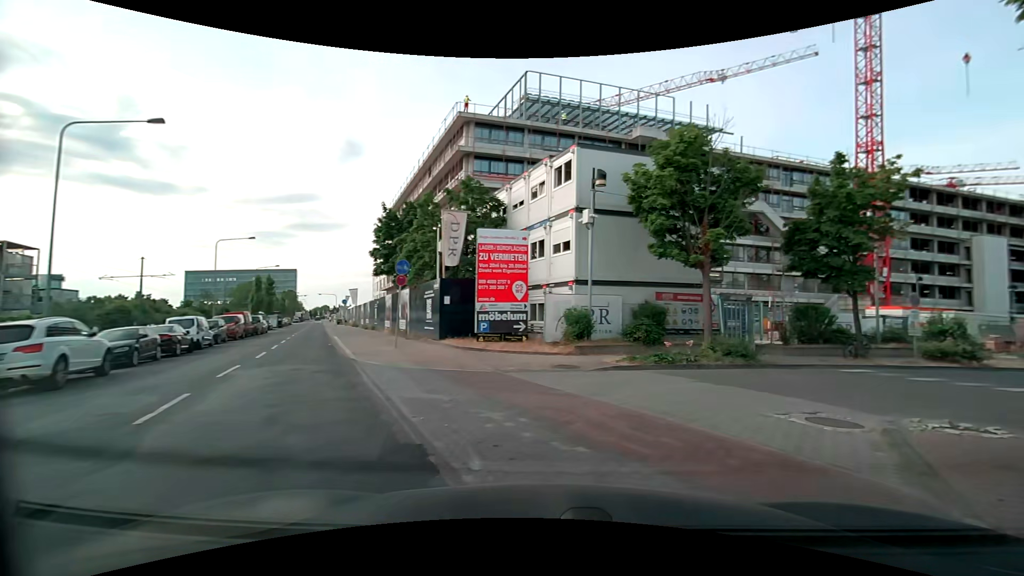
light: Day
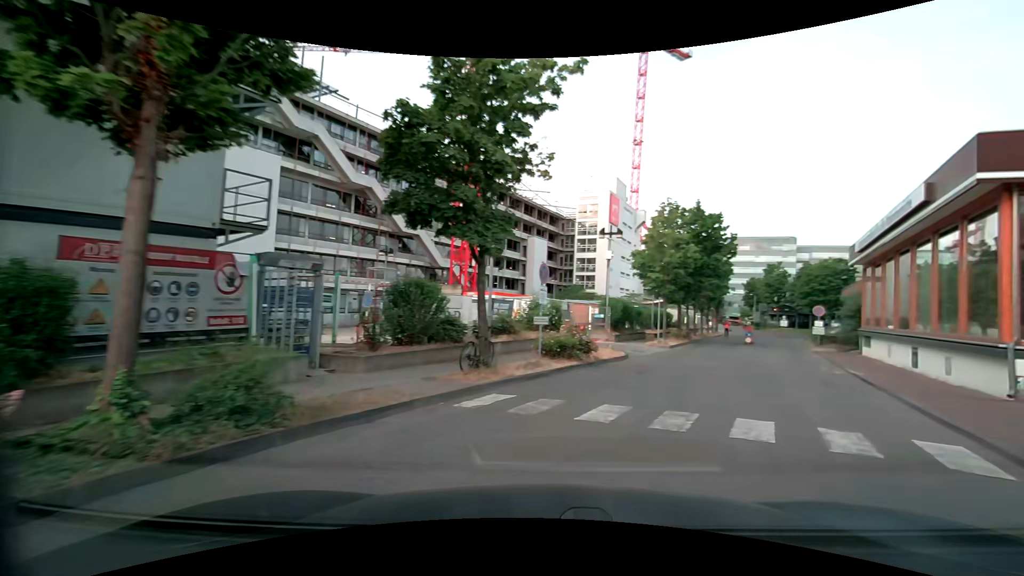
(+4.2, +11.2) m; +42°
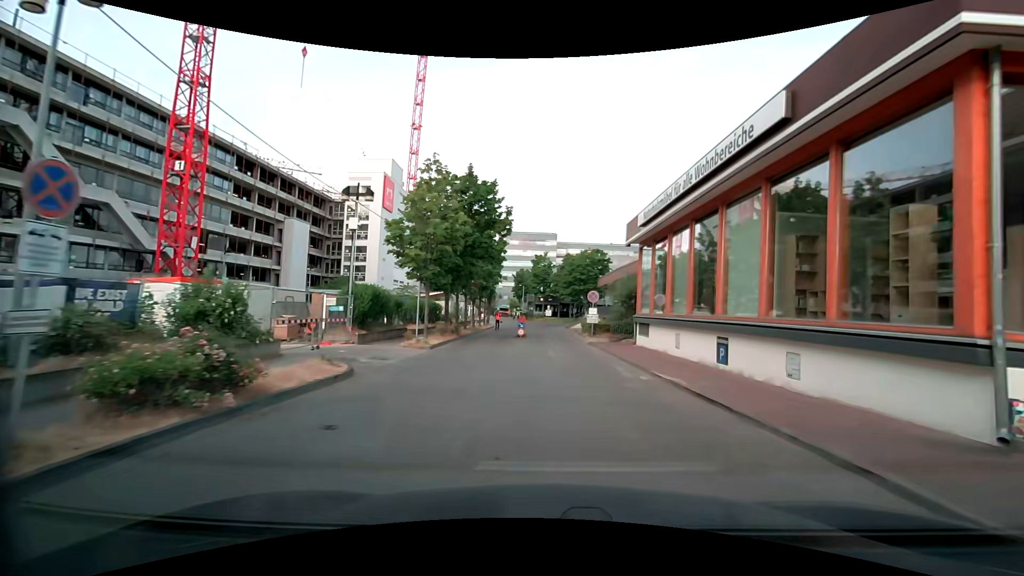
(+2.0, +7.8) m; +26°
